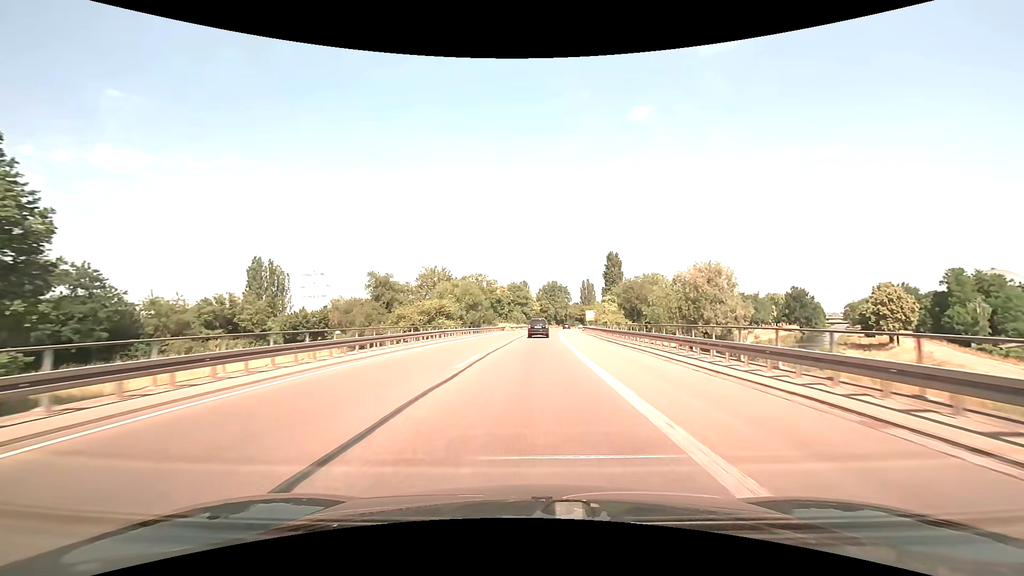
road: trunk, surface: asphalt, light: Day
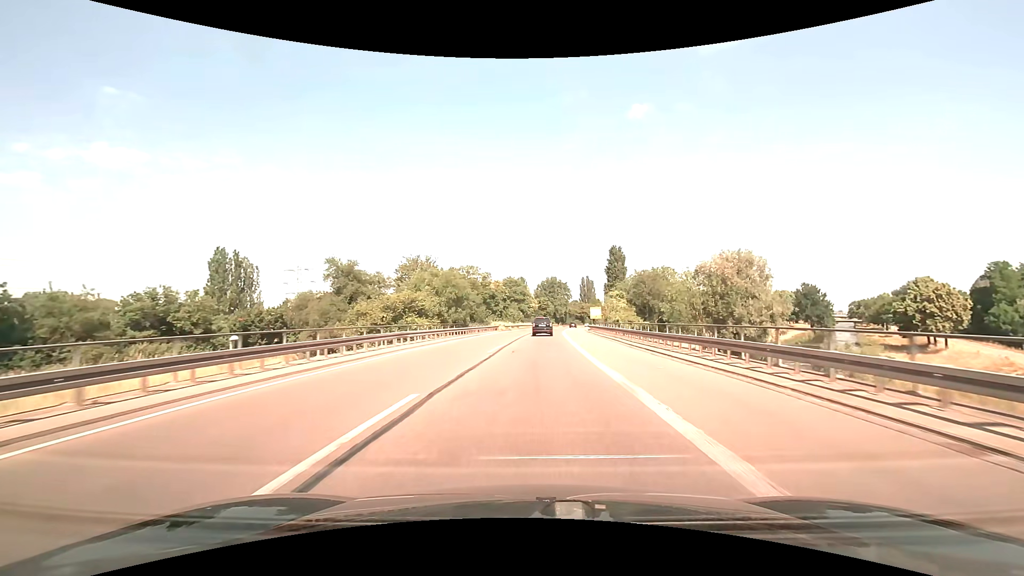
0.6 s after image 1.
(0.0, +11.6) m; 0°
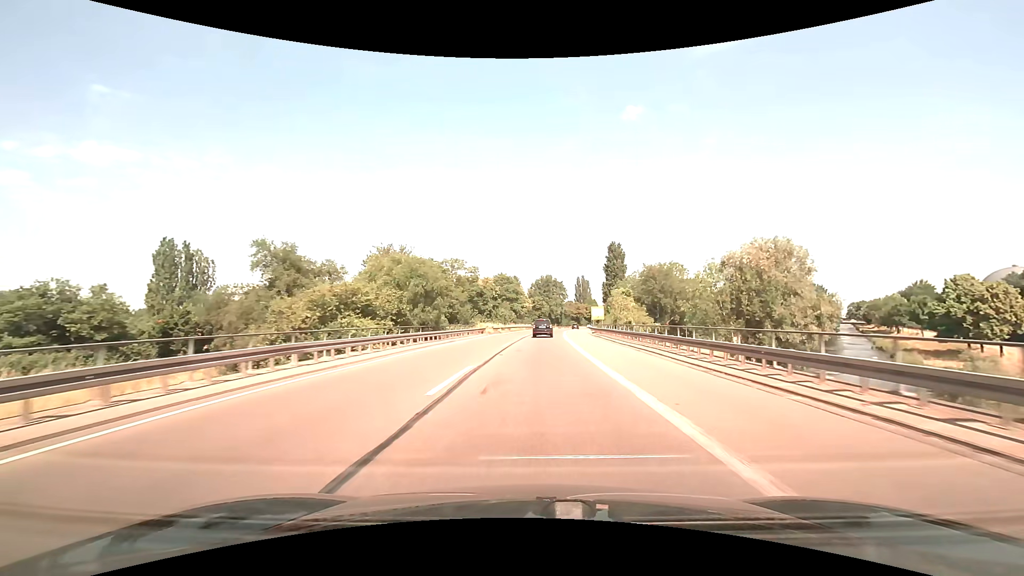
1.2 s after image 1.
(+0.1, +11.6) m; +1°
(0, +10) (0, +20) (+1, +30) (+1, +40) (+2, +50) (+2, +60) (+3, +70) (+4, +80) (+5, +90) (+6, +100) m
